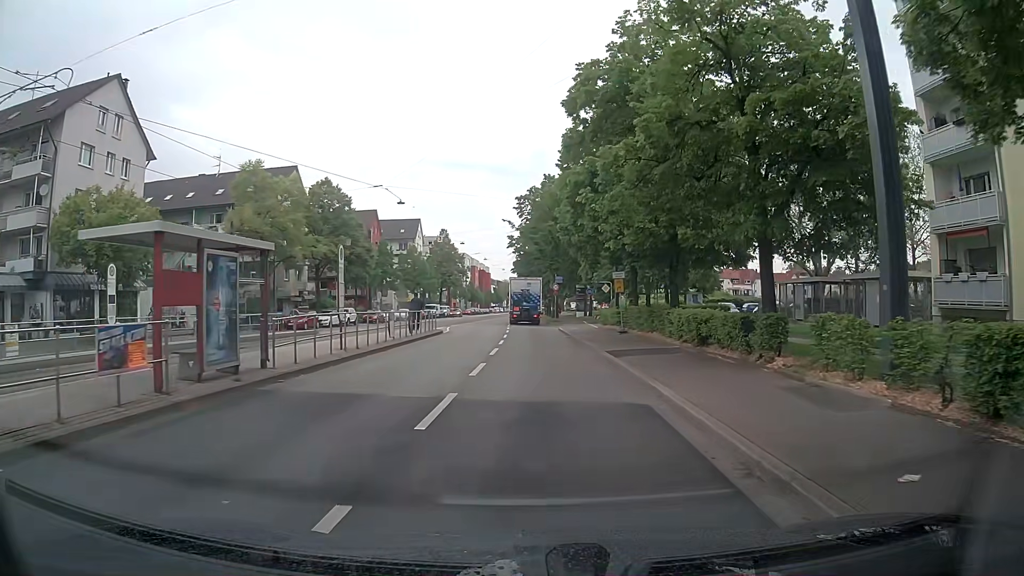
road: primary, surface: asphalt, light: Day
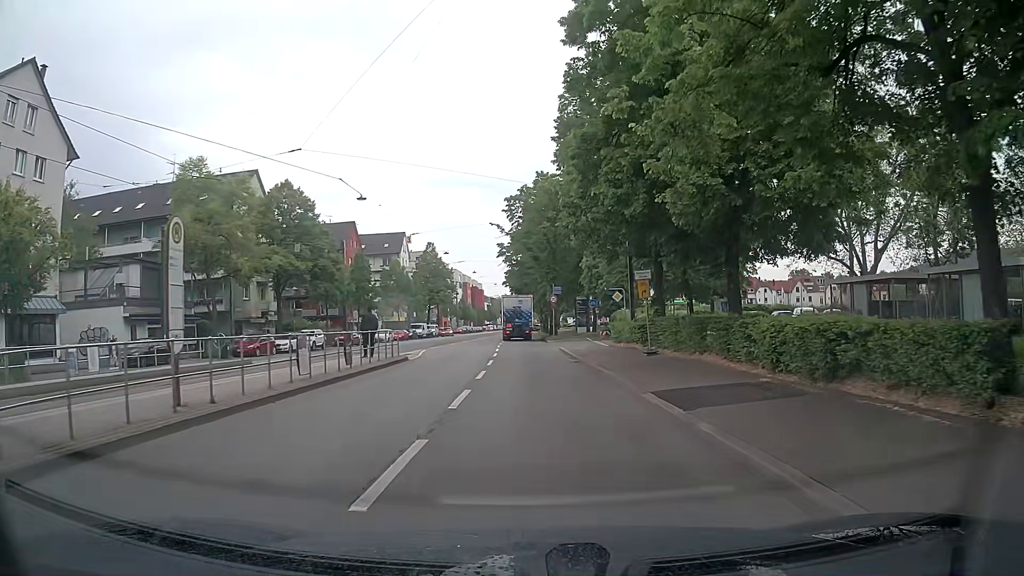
(0.0, +8.8) m; 0°
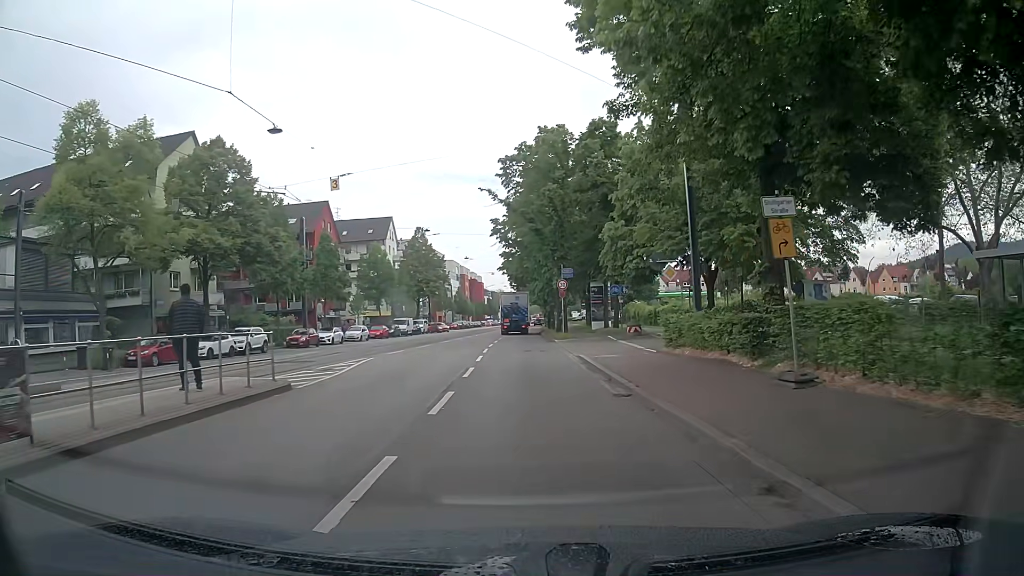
(+0.1, +13.3) m; 0°
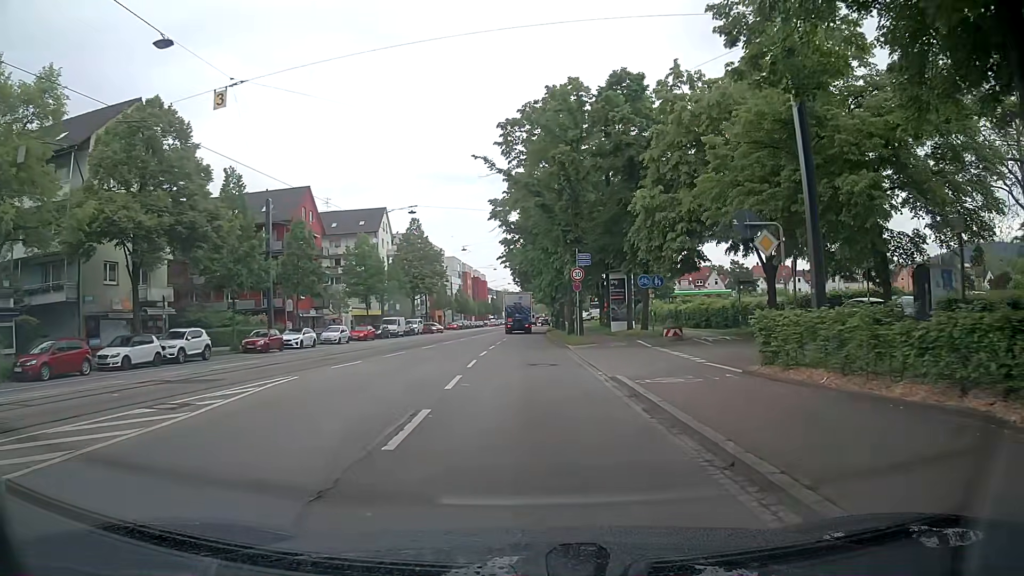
(0.0, +8.9) m; 0°
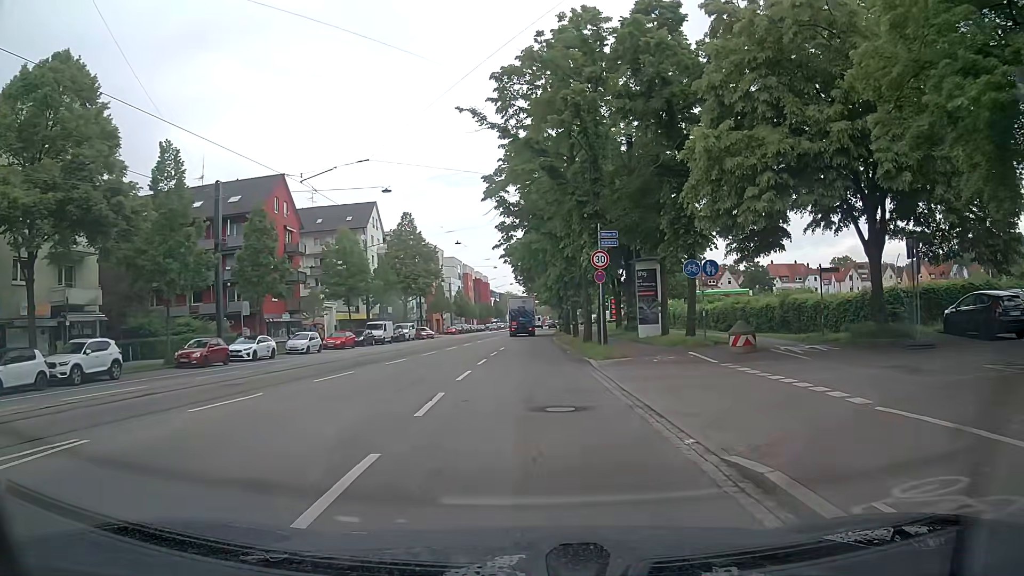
(-0.1, +9.0) m; -1°
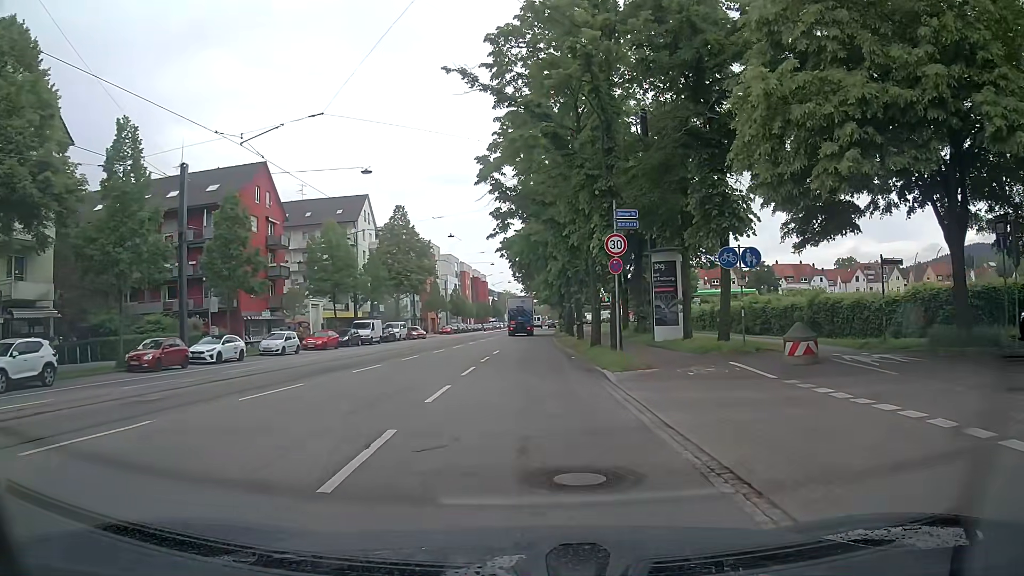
(0.0, +4.5) m; 0°
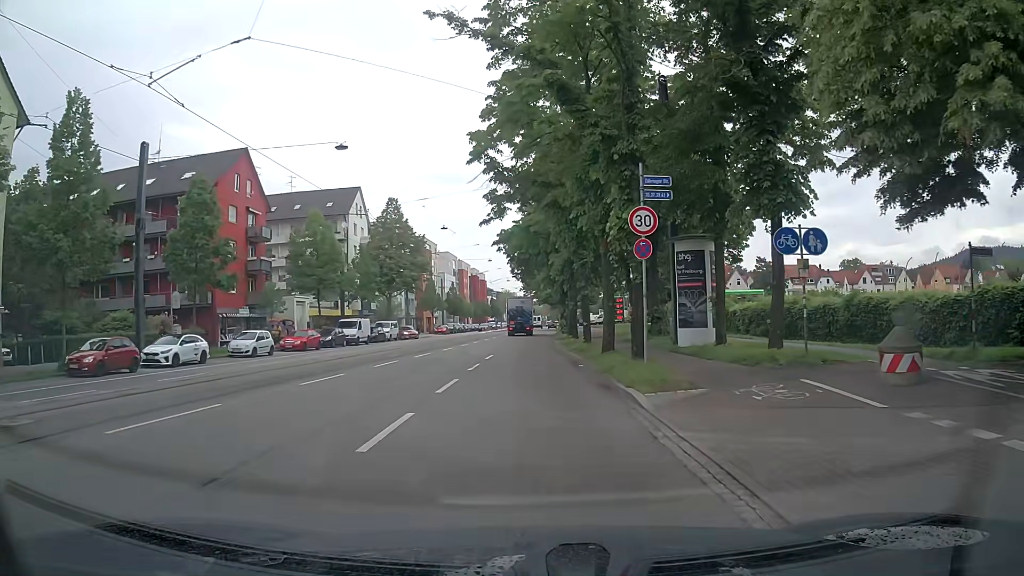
(0.0, +4.5) m; 0°
